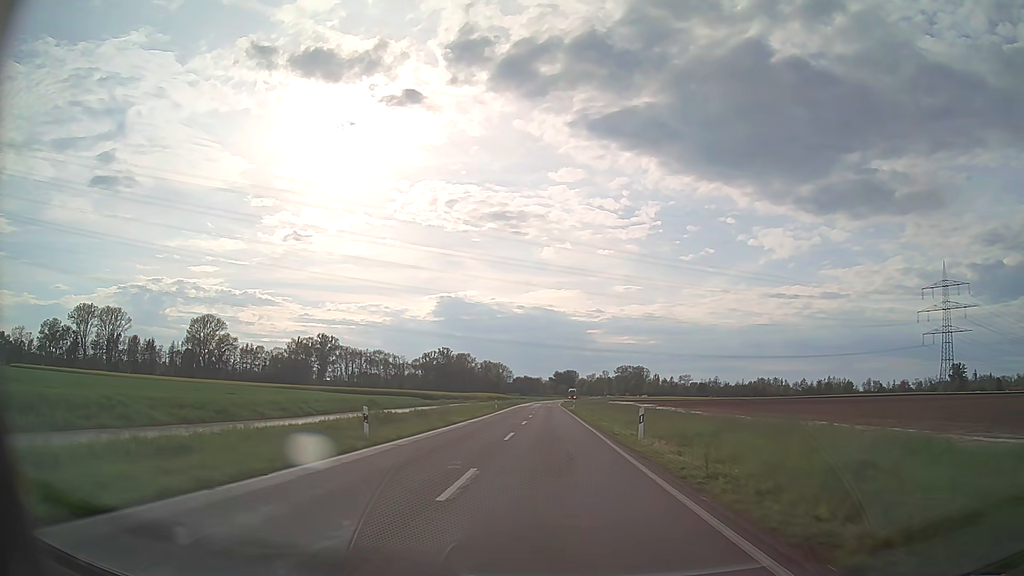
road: tertiary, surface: asphalt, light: Day
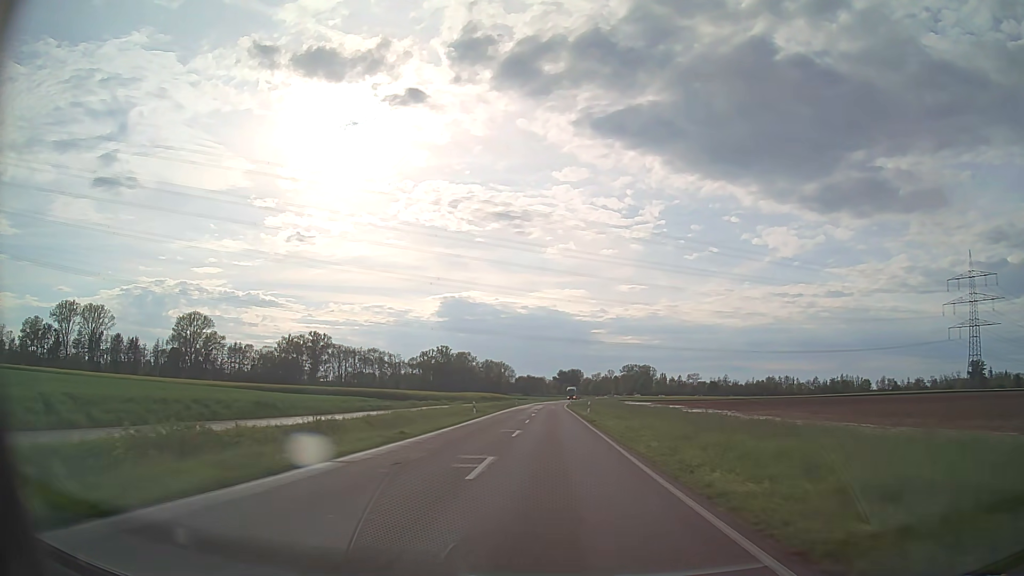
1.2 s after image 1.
(0.0, +22.1) m; 0°
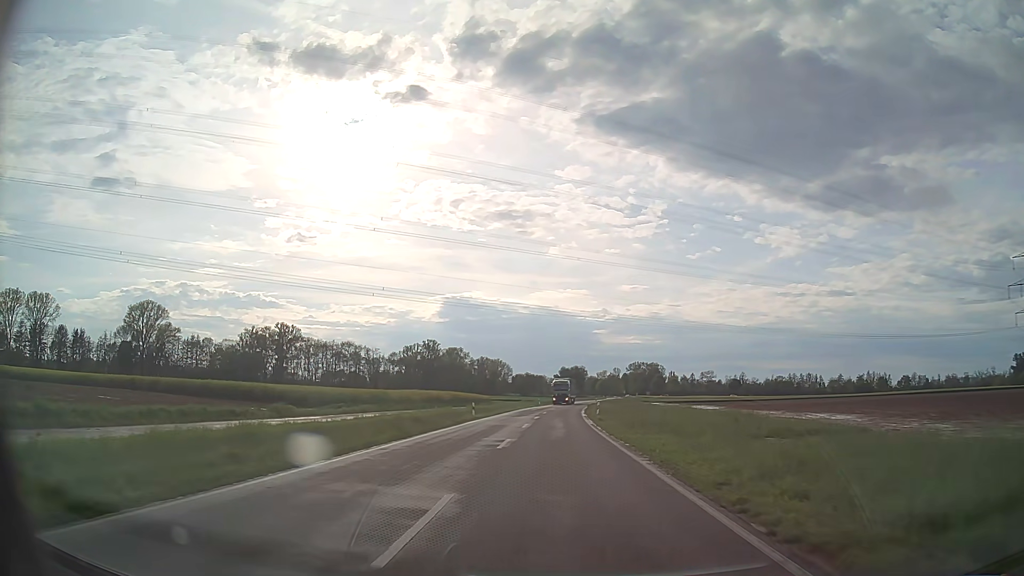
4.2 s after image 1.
(-0.2, +54.6) m; 0°
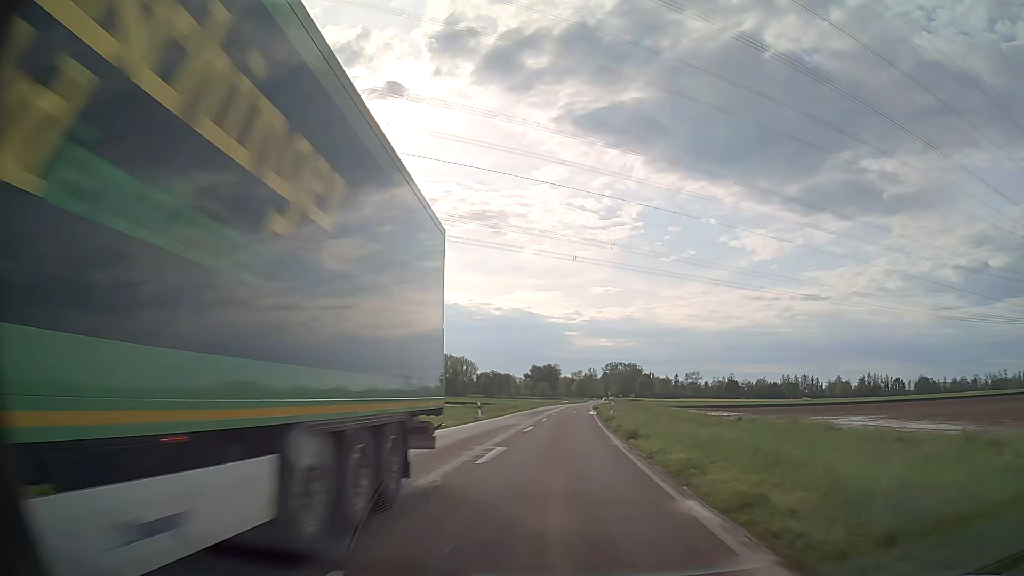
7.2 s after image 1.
(+0.6, +52.8) m; +2°
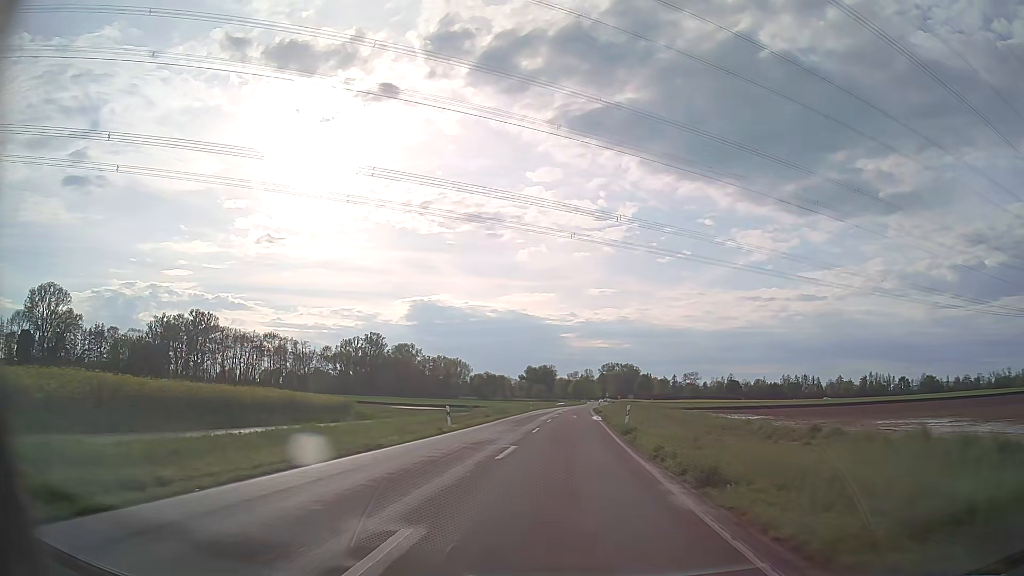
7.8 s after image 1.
(+0.2, +10.3) m; +1°
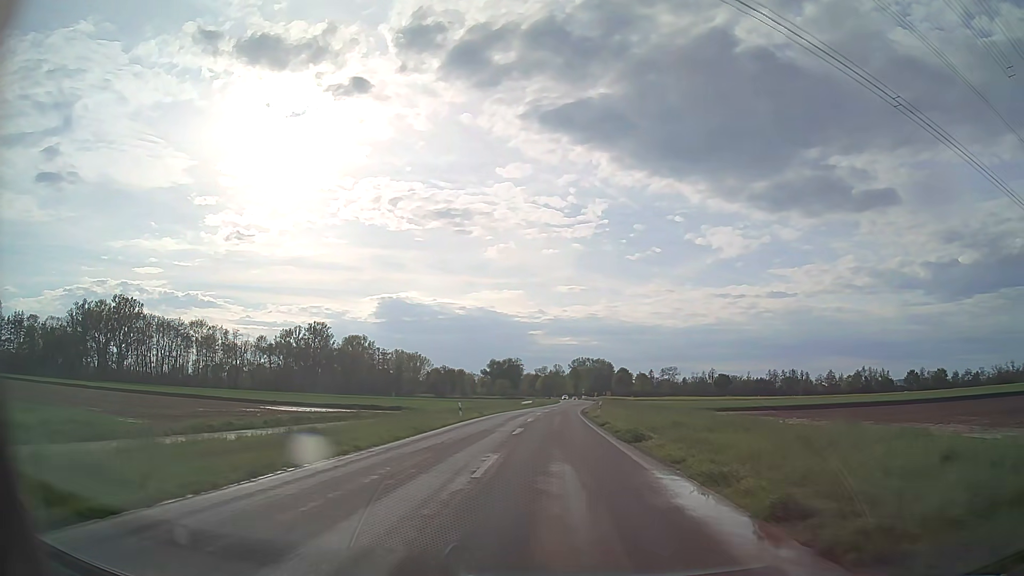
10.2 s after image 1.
(+0.8, +40.3) m; +3°
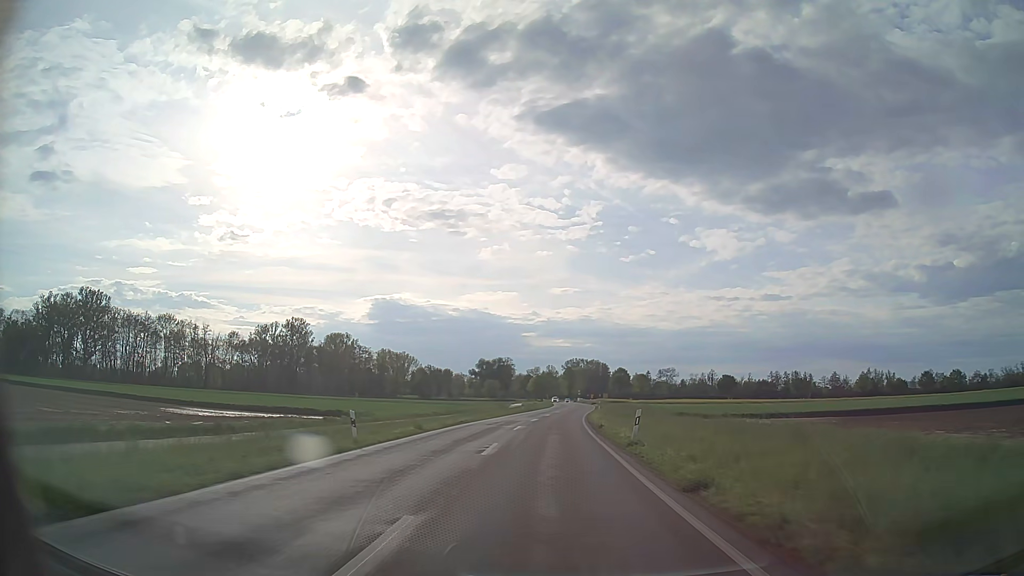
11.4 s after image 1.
(+0.1, +19.8) m; +1°
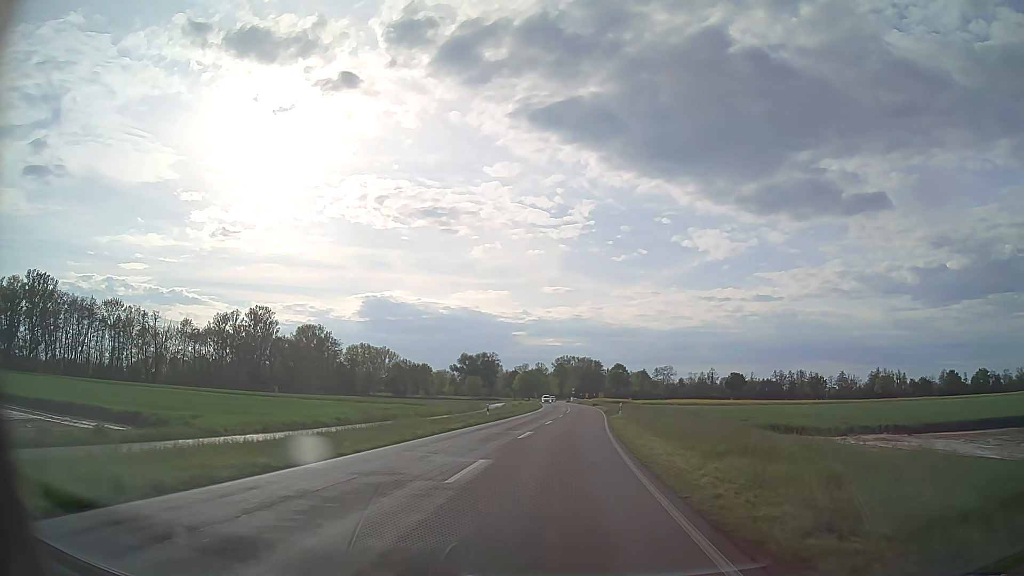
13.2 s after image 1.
(+0.1, +29.1) m; +1°
(0, +10) (0, +20) (+1, +30) (+1, +40) (+2, +50) (+3, +60) (+3, +70) (+3, +80) (+3, +90) (+3, +100) m
